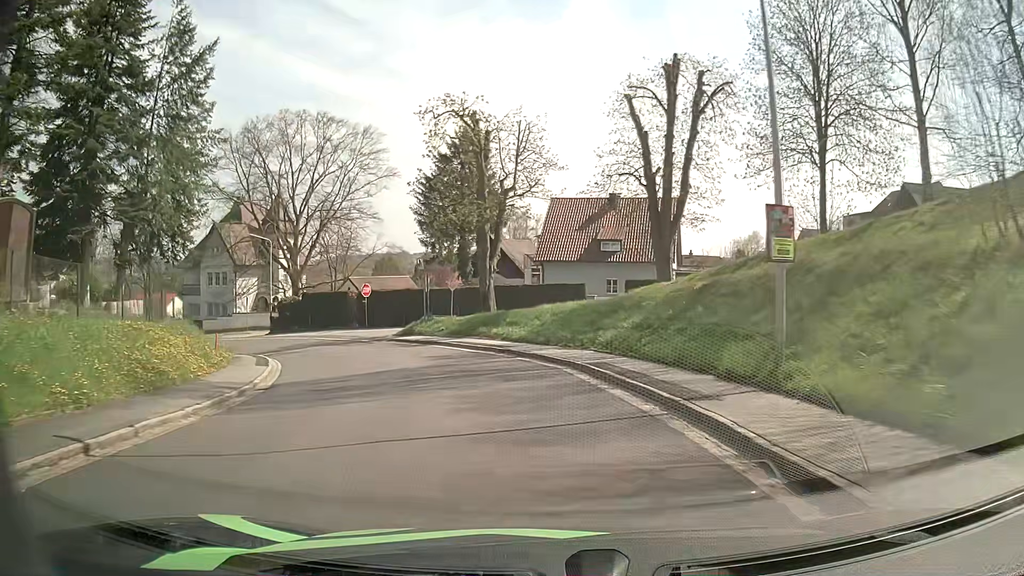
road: tertiary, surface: asphalt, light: Day
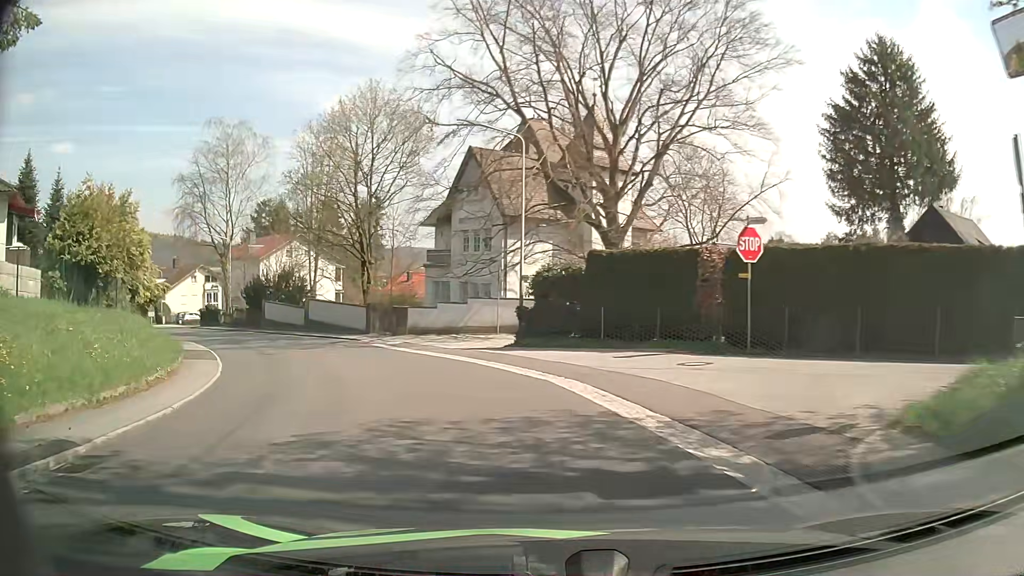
(-7.4, +29.8) m; -32°
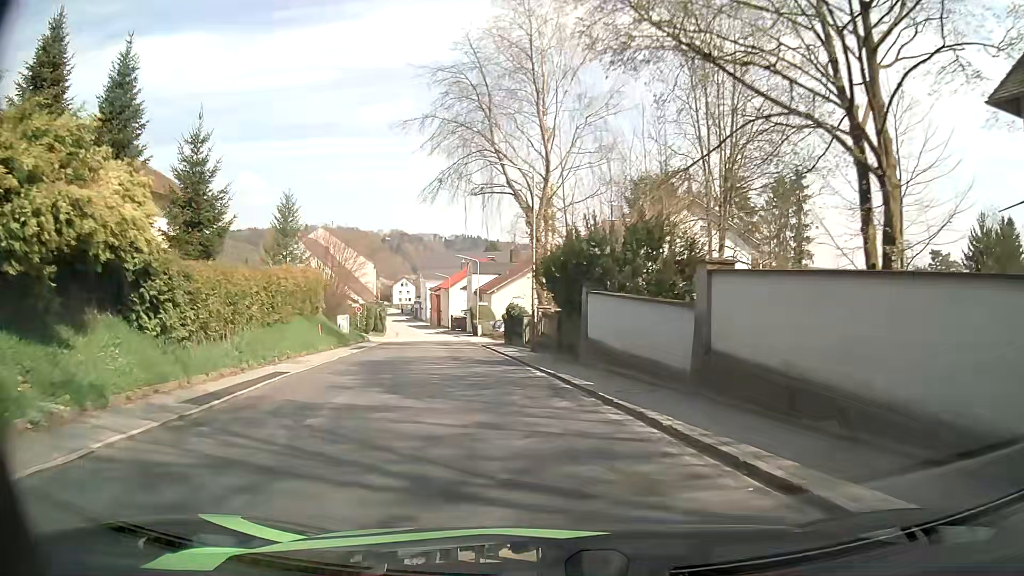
(-10.0, +28.9) m; -34°
(-1, +10) (-2, +20) (-4, +30) (-6, +40) (-8, +49) (-10, +59) (-12, +69) (-14, +79) (-16, +88) (-19, +98) m
